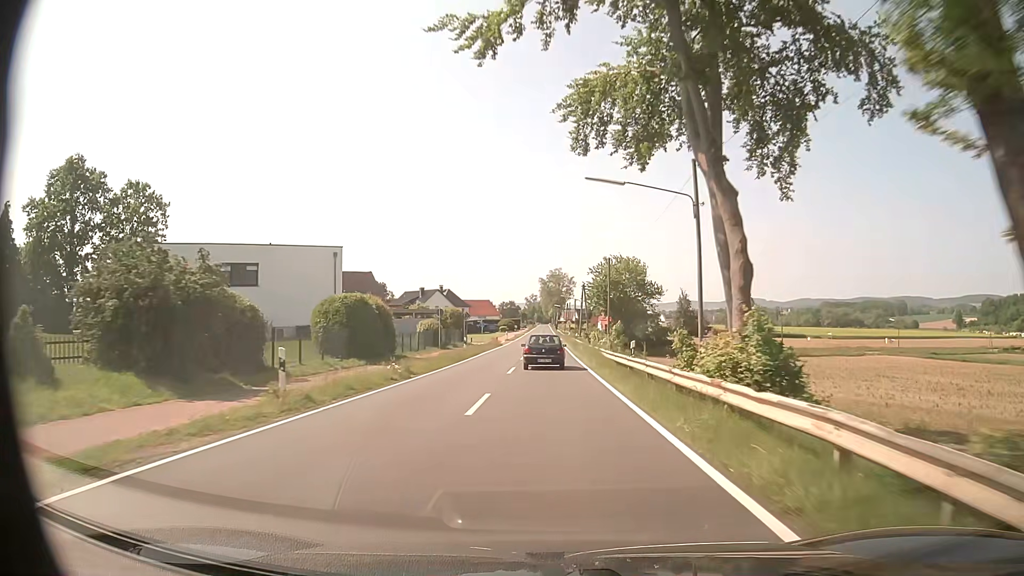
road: tertiary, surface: asphalt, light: Day
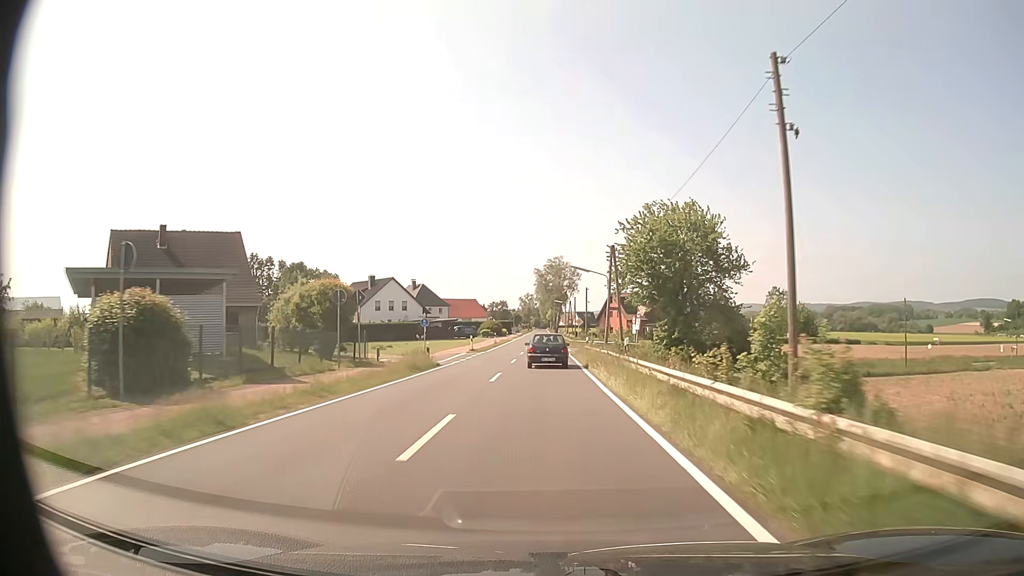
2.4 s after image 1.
(+0.1, +40.4) m; 0°
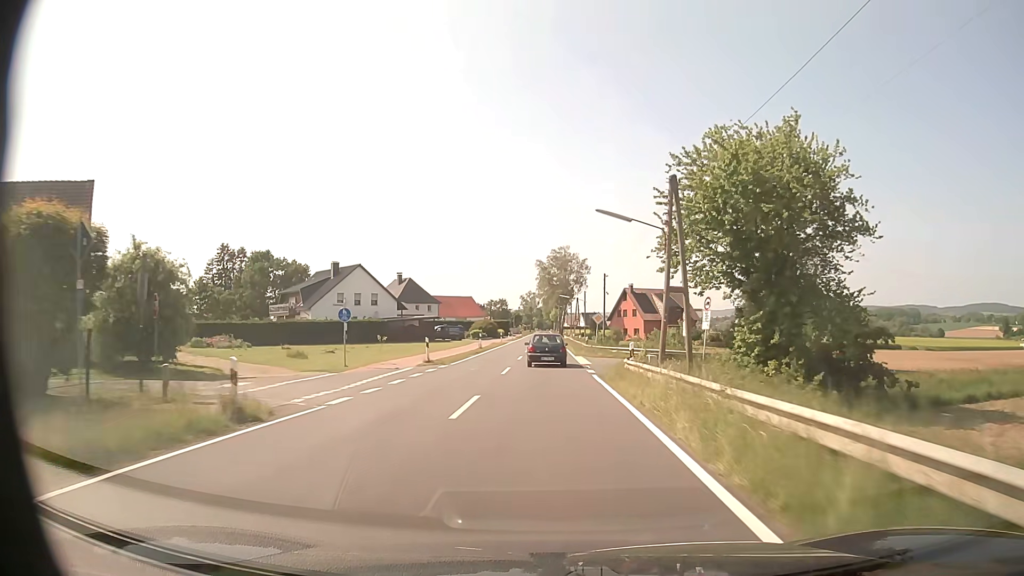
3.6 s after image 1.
(-0.1, +20.4) m; 0°
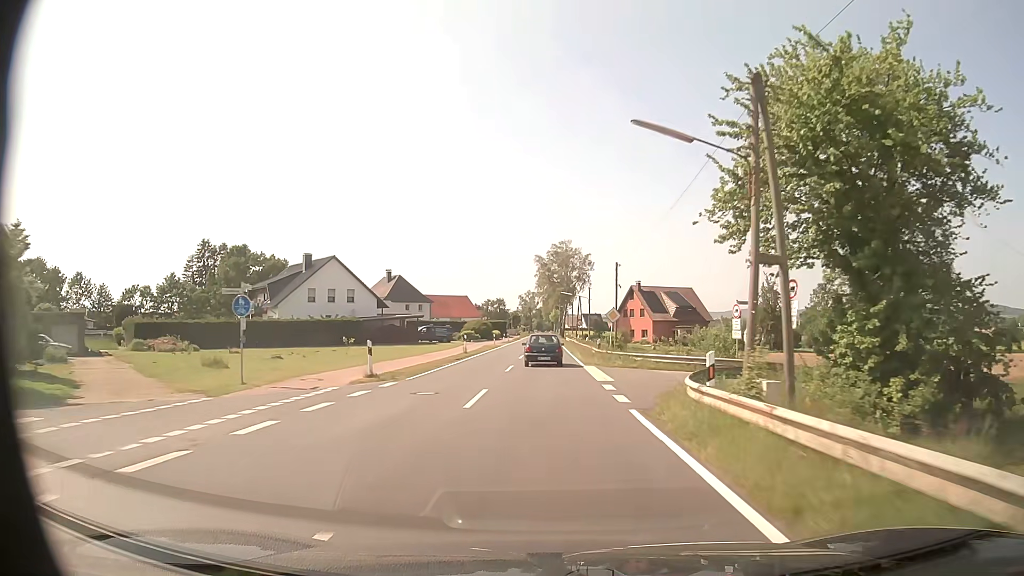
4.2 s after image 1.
(0.0, +10.3) m; 0°
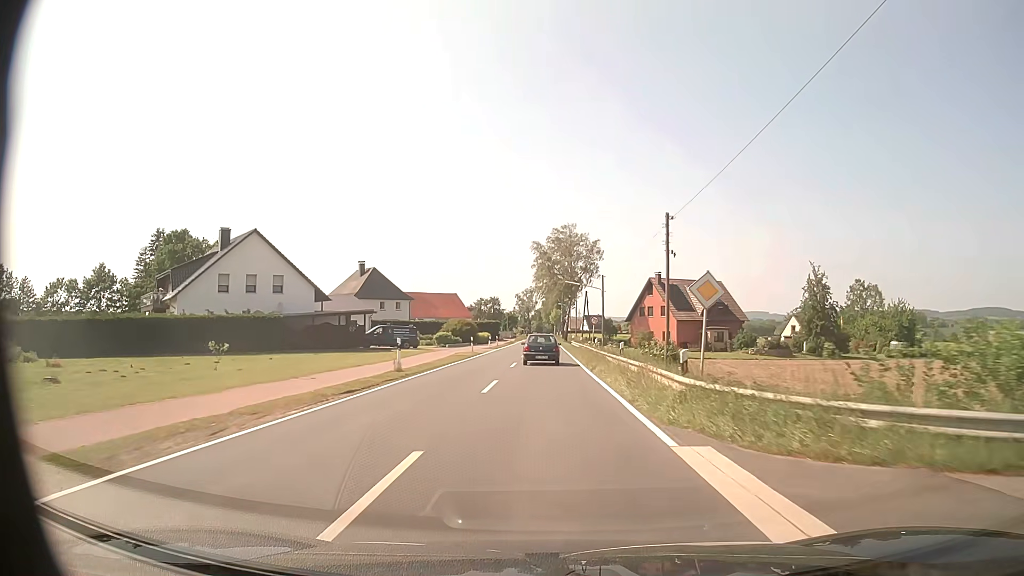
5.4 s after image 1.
(0.0, +20.9) m; 0°
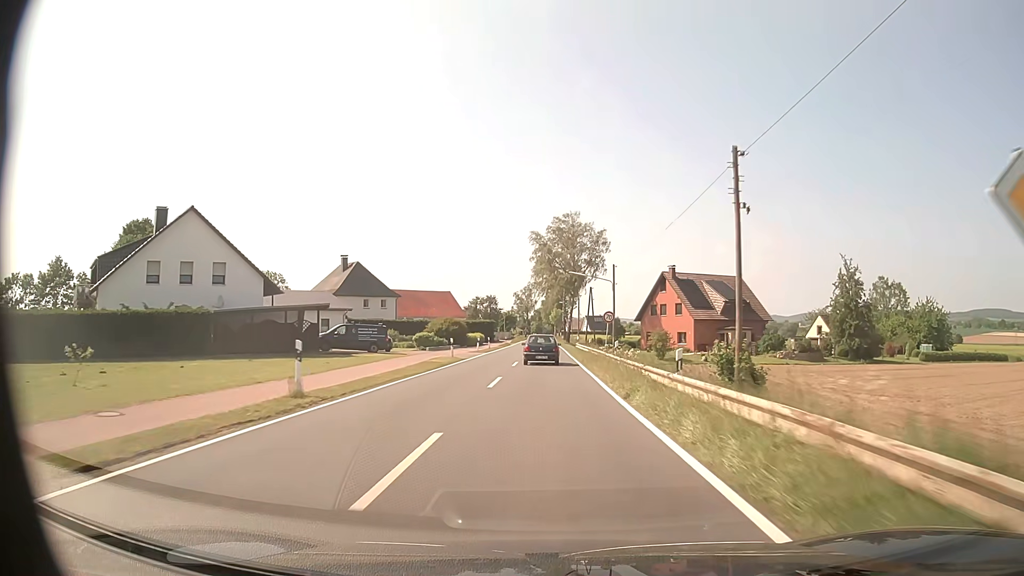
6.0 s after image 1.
(0.0, +10.6) m; 0°
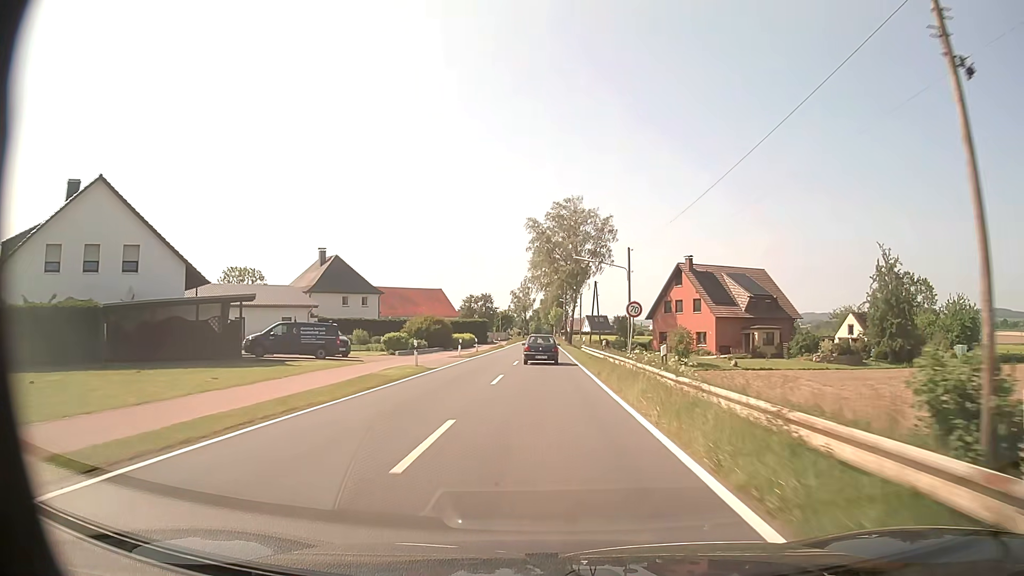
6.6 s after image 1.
(0.0, +10.7) m; 0°
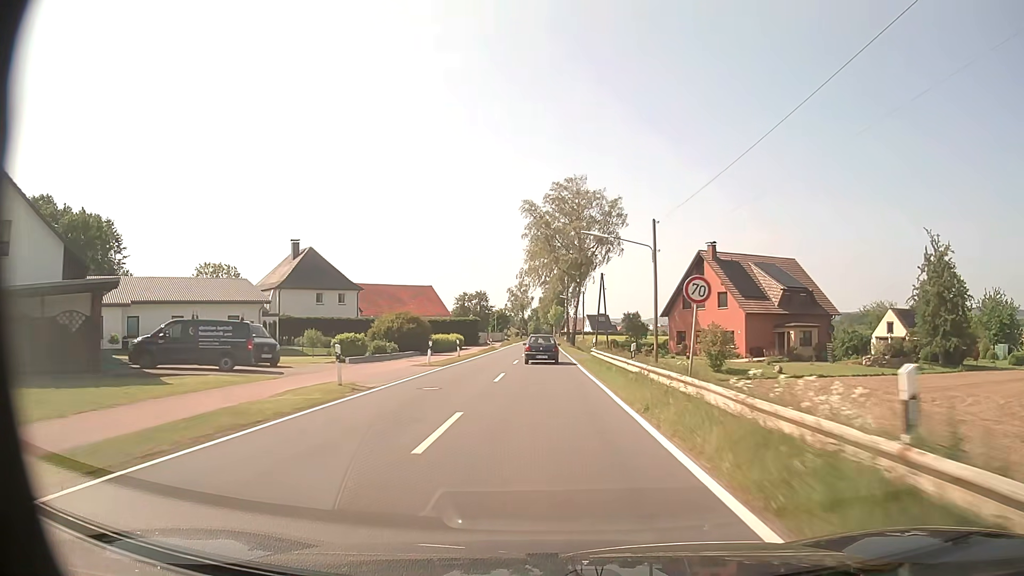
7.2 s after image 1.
(0.0, +10.8) m; 0°
(0, +10) (0, +20) (0, +30) (0, +40) (0, +50) (0, +60) (0, +70) (0, +80) (0, +90) (0, +100) m
